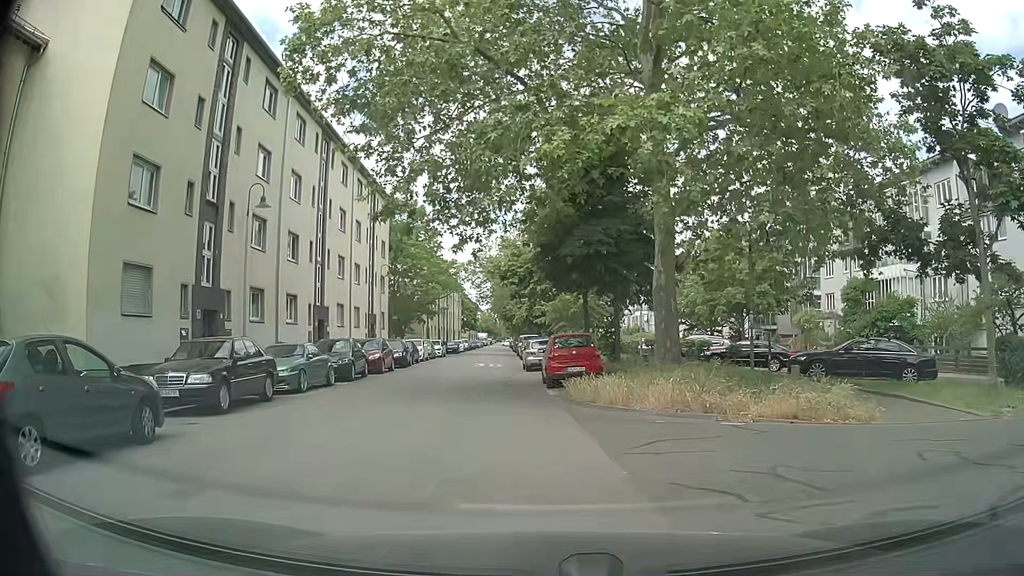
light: Day
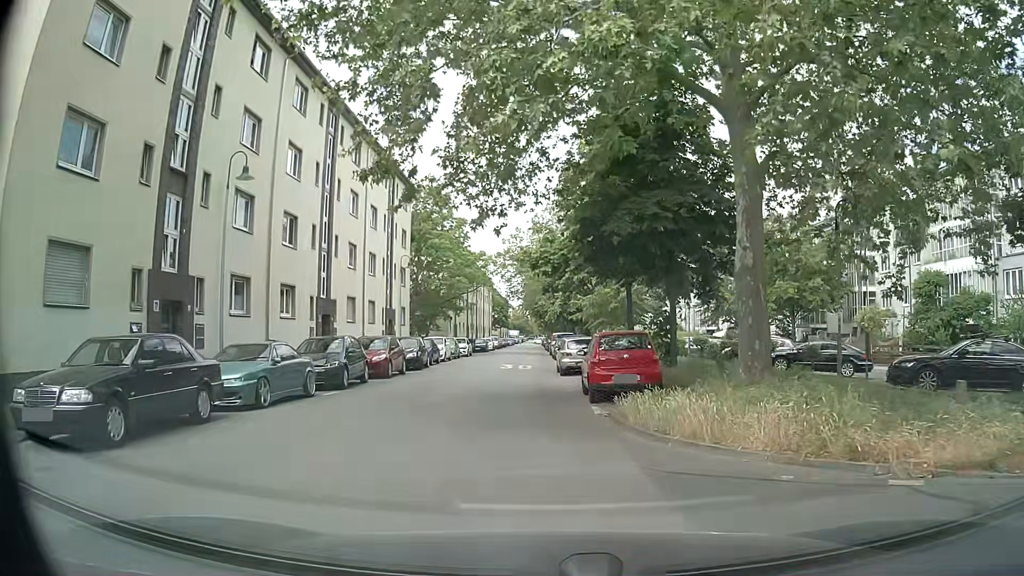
(-0.1, +4.7) m; -1°
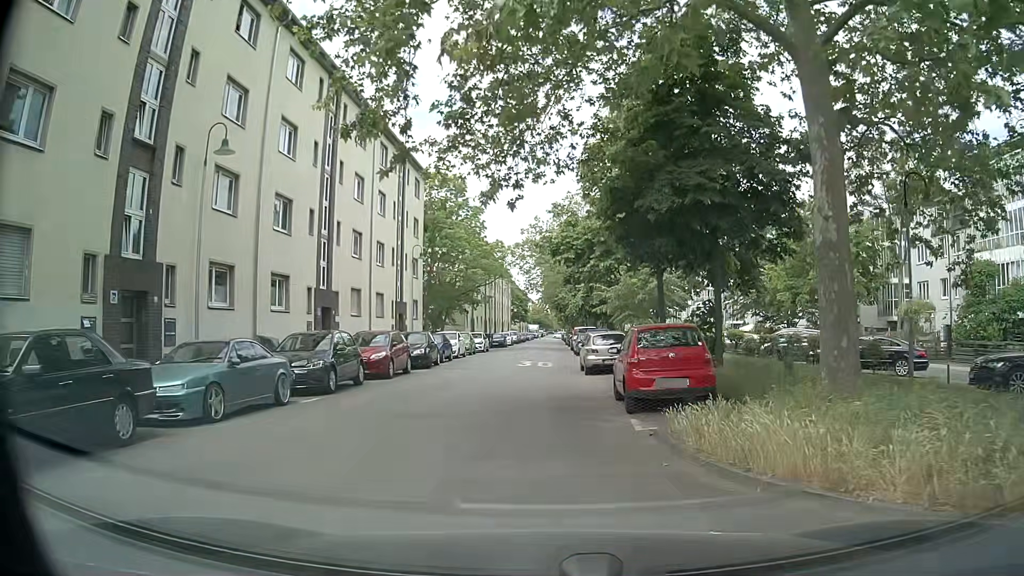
(-0.1, +3.0) m; -2°
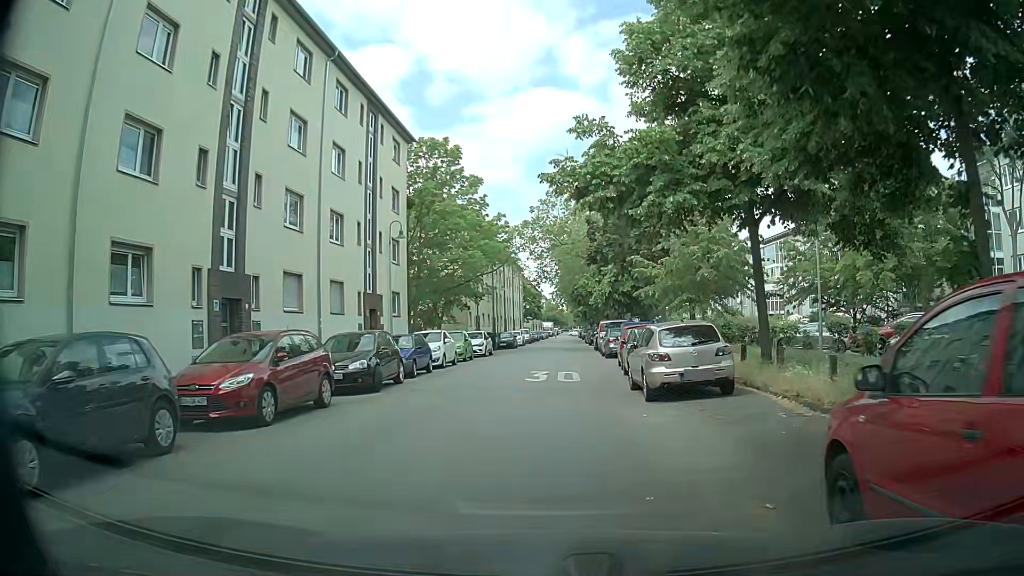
(-0.3, +10.7) m; 0°
